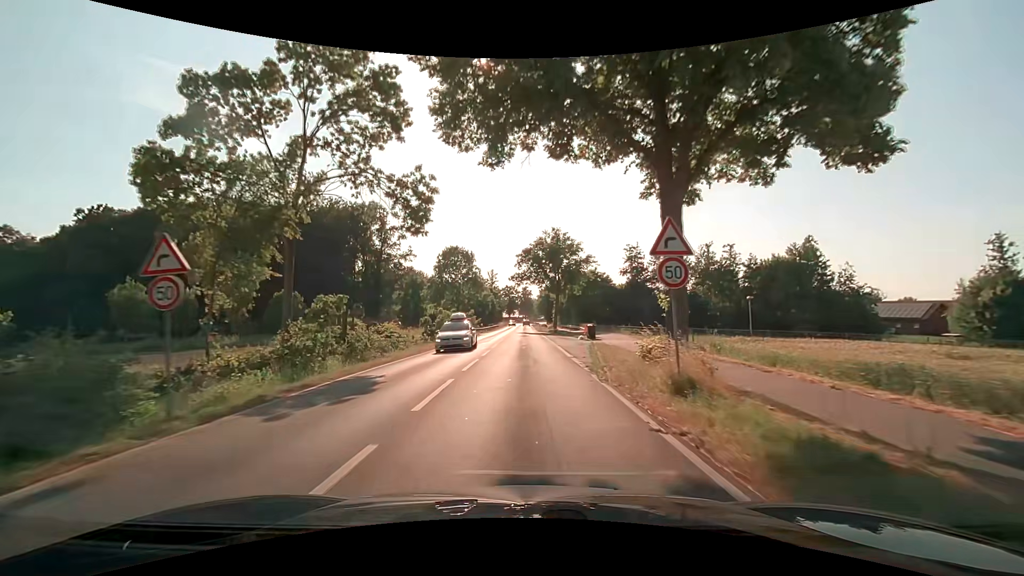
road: secondary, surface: asphalt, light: Day
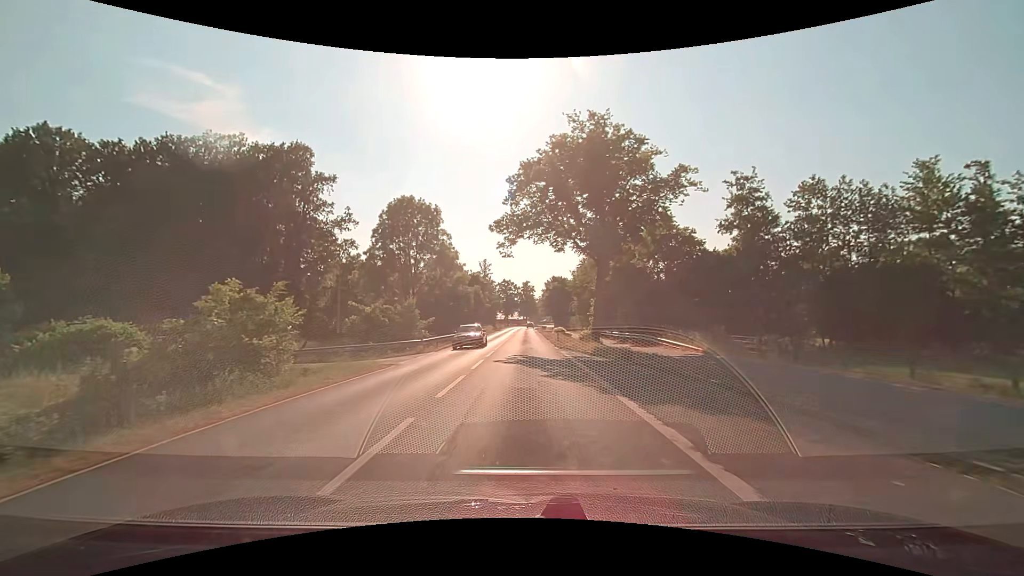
(0.0, +41.1) m; 0°
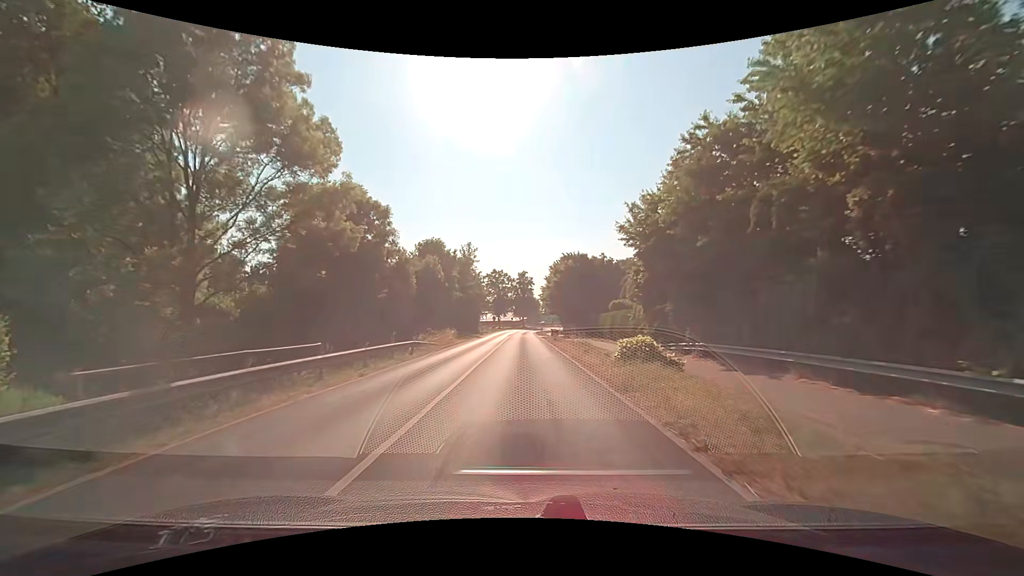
(+0.1, +38.9) m; +1°
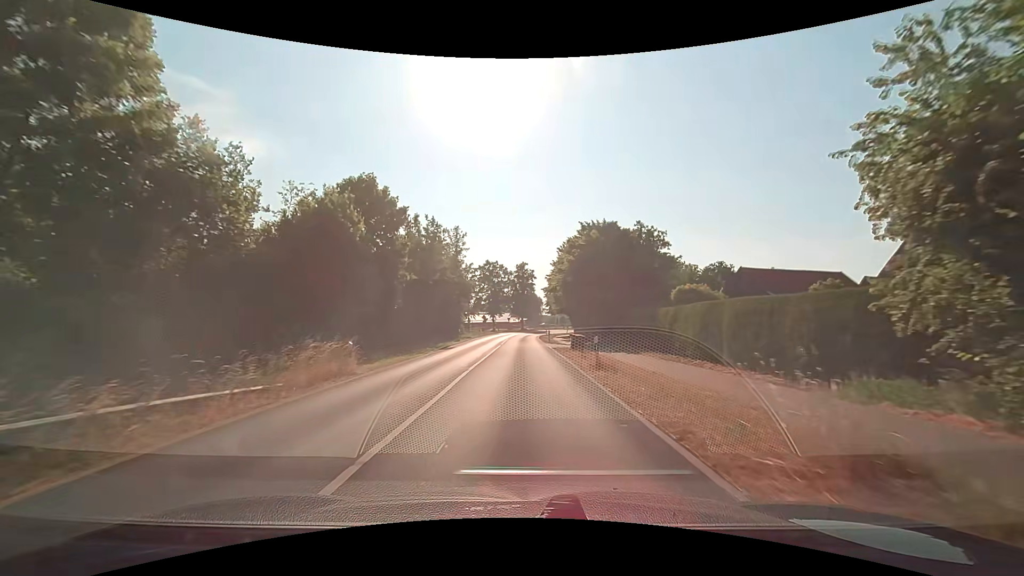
(0.0, +23.0) m; 0°
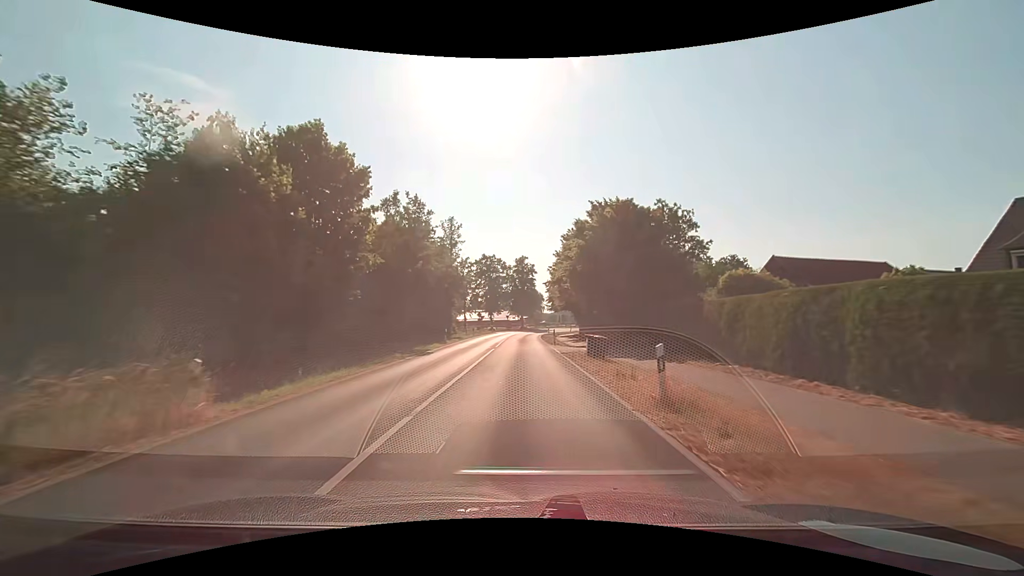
(+0.1, +7.6) m; +1°
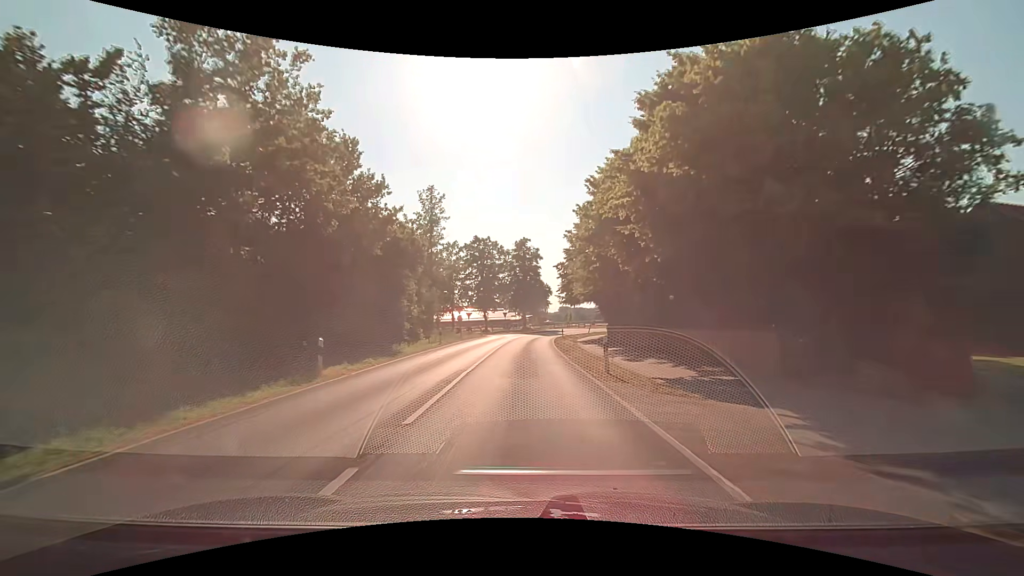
(-0.1, +22.8) m; 0°
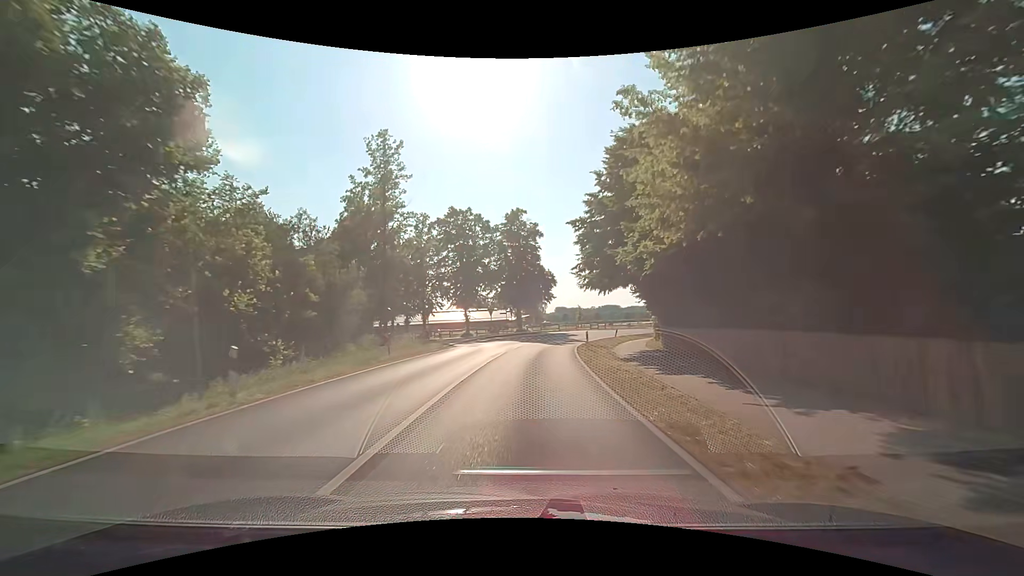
(0.0, +22.8) m; 0°
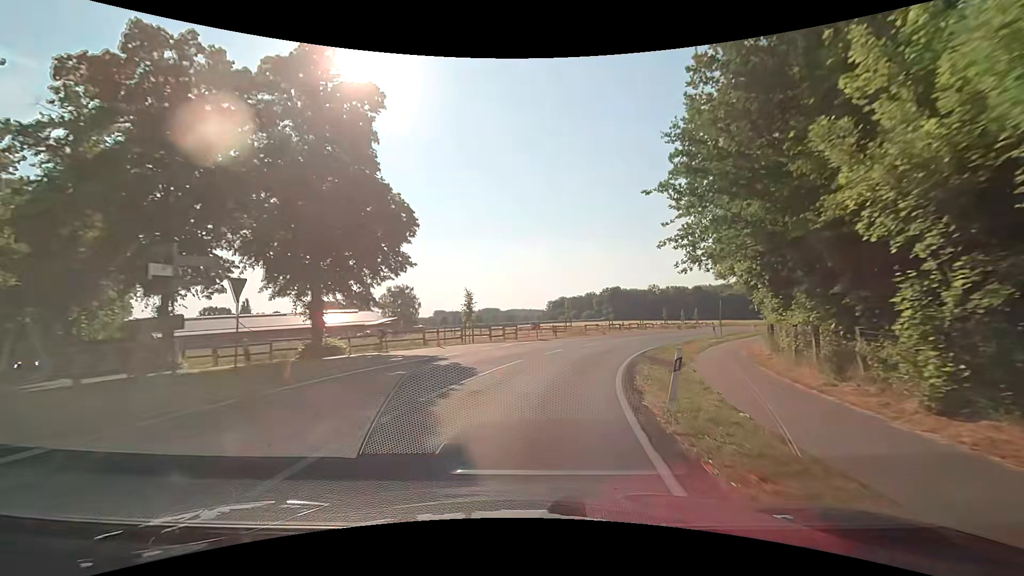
(+3.2, +37.7) m; +13°
(+1, +10) (+3, +20) (+6, +29) (+10, +38) (+15, +47) (+20, +56) (+25, +64) (+31, +72) (+36, +81) (+42, +89) m
